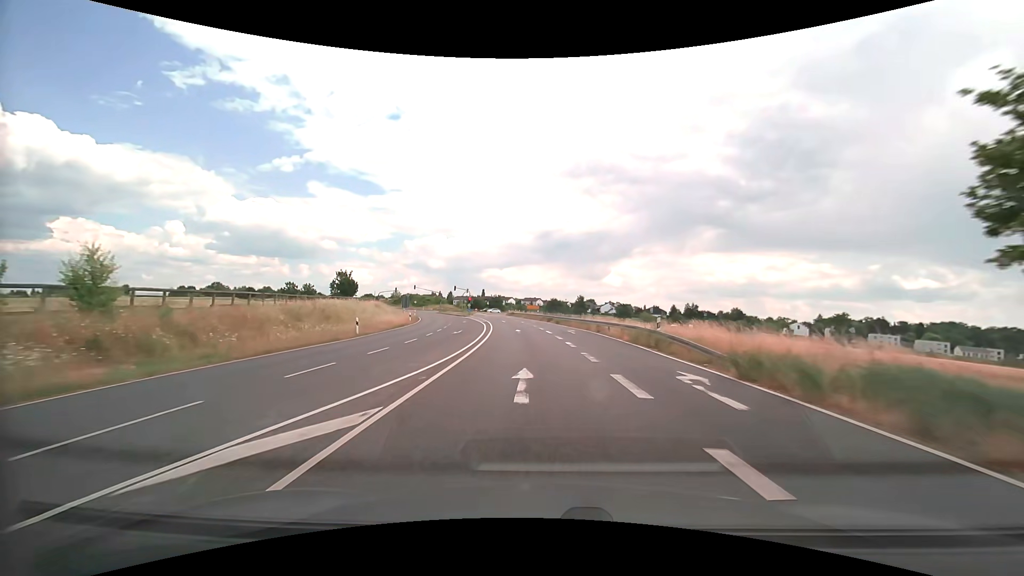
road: secondary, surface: asphalt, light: Day
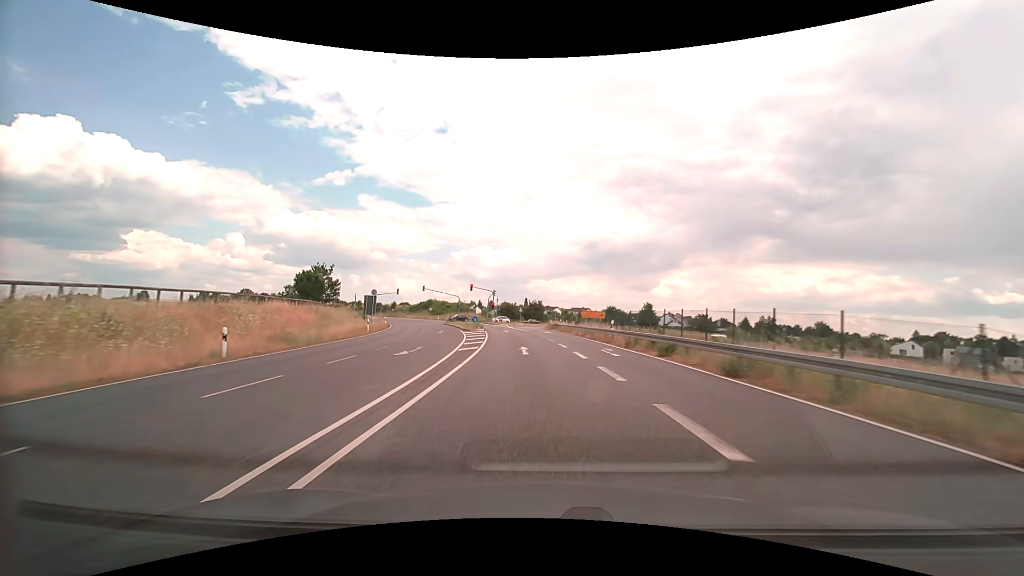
(-1.7, +39.2) m; -5°
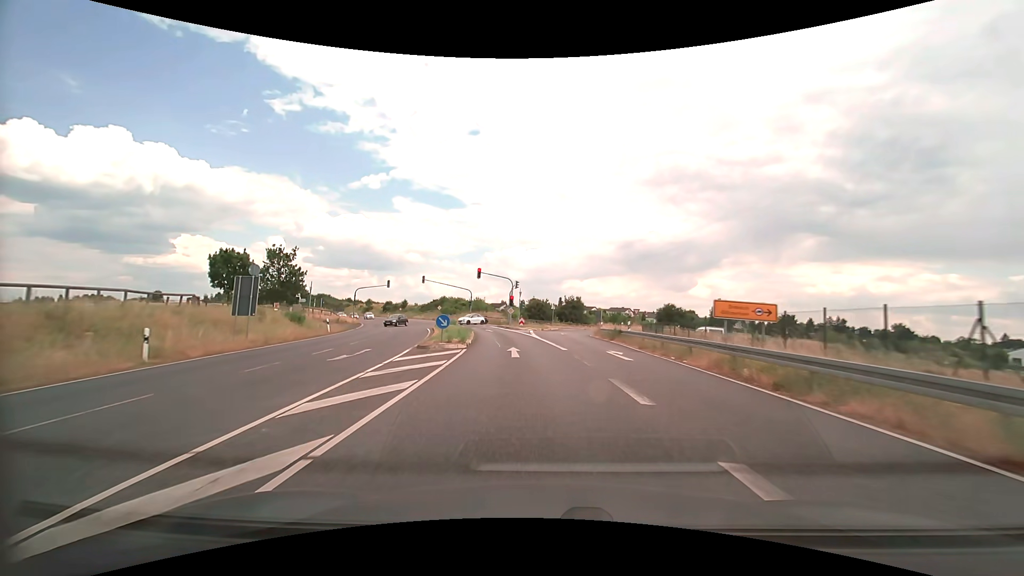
(-0.9, +27.0) m; -4°
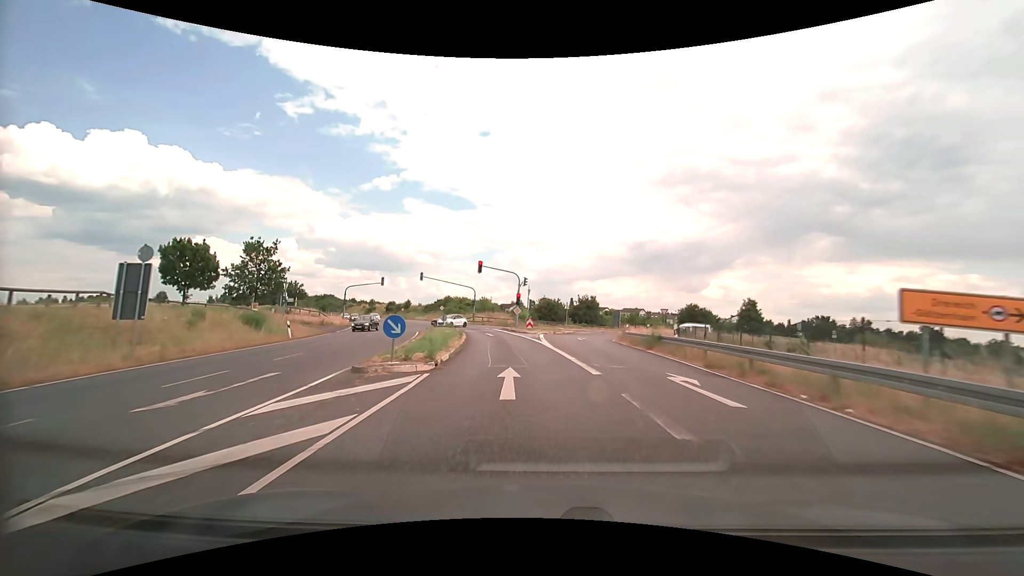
(-0.1, +7.9) m; -1°
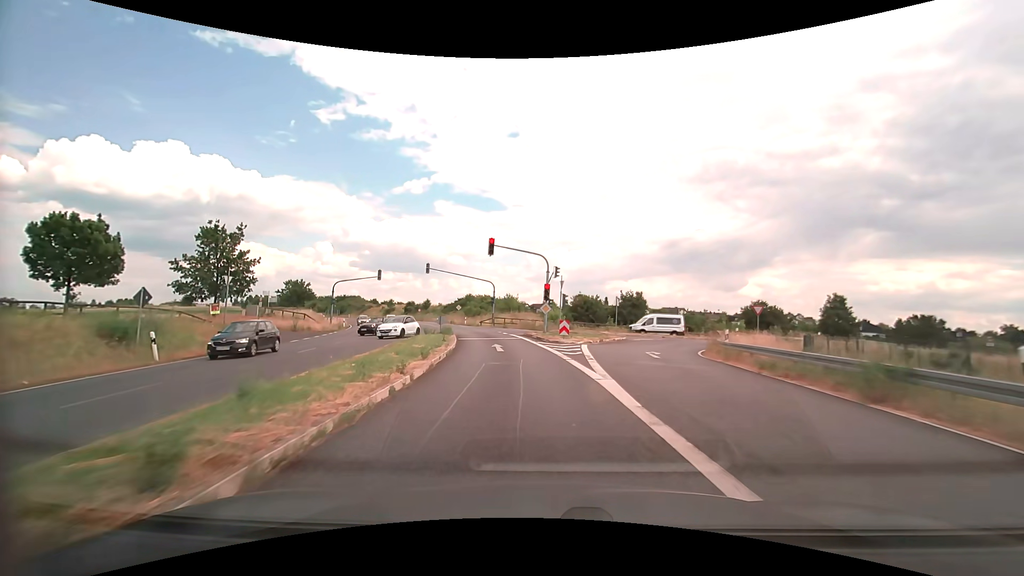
(-0.4, +14.0) m; -4°
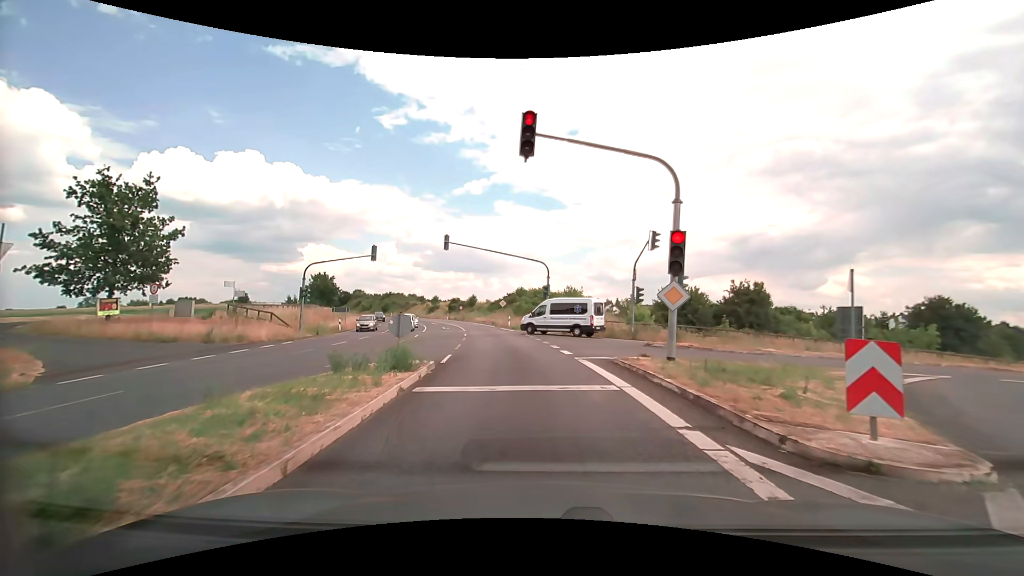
(-1.3, +19.6) m; -7°
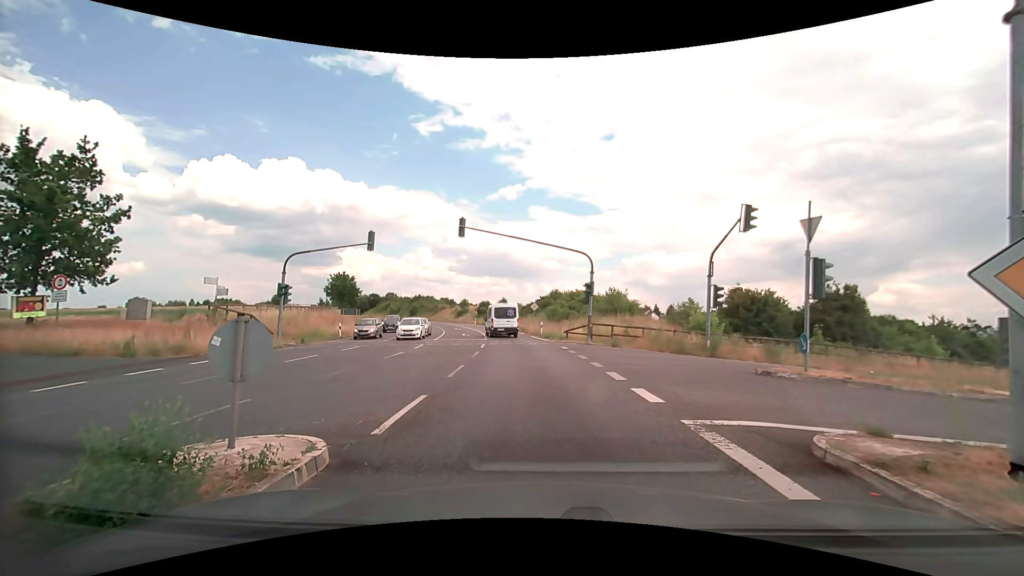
(-0.3, +7.6) m; -4°
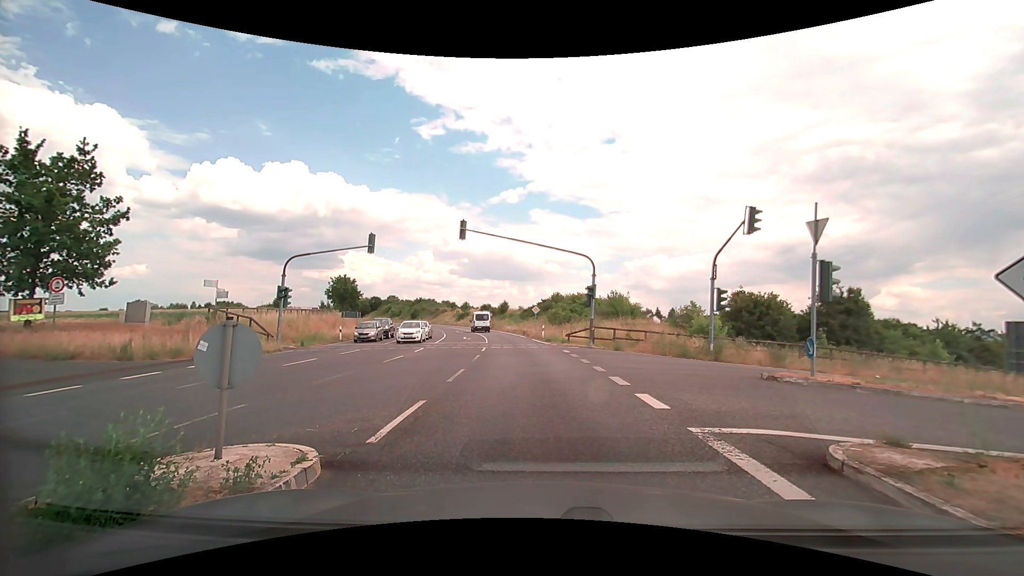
(0.0, +0.3) m; 0°
(0, +10) (-1, +20) (-2, +30) (-3, +40) (-4, +50) (-6, +60) (-8, +69) (-11, +79) (-14, +89) (-17, +98) m
